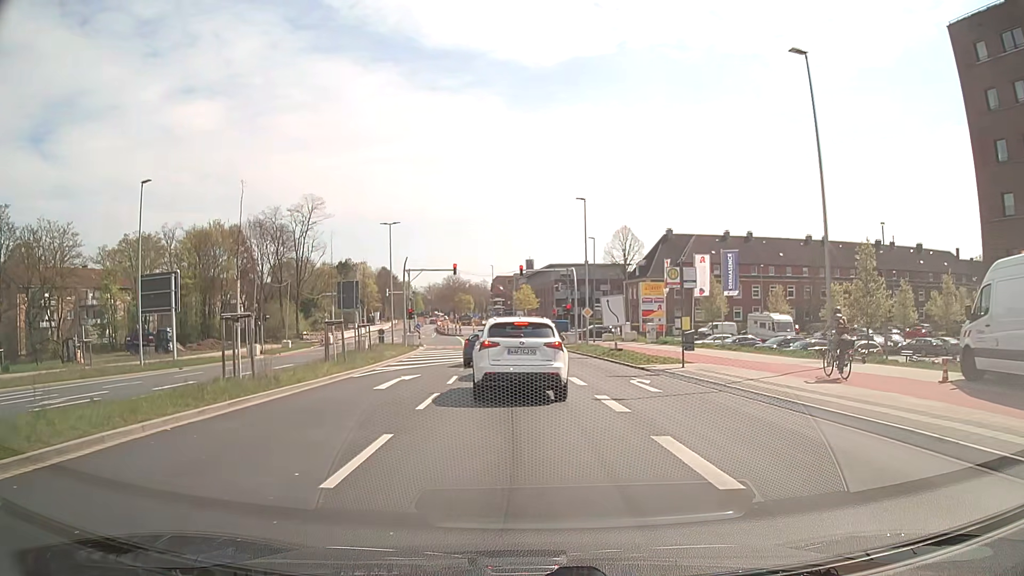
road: secondary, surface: asphalt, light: Day
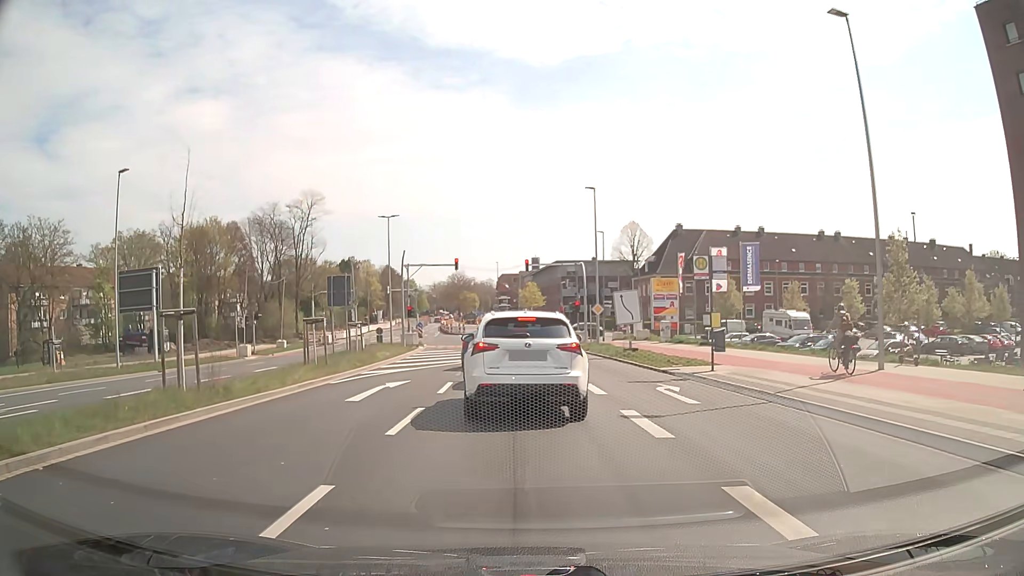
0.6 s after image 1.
(0.0, +2.9) m; -1°
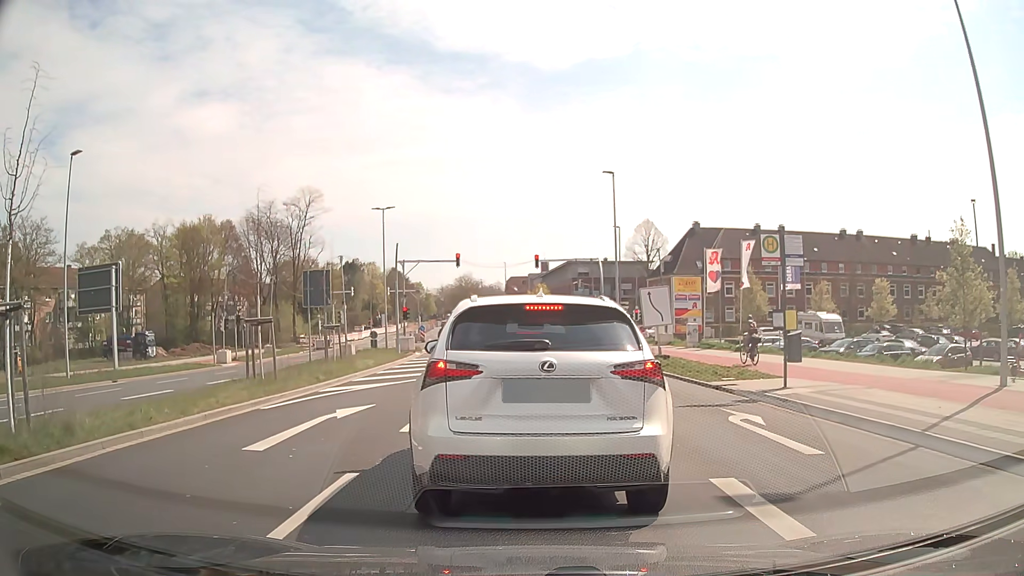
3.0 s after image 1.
(0.0, +4.8) m; 0°
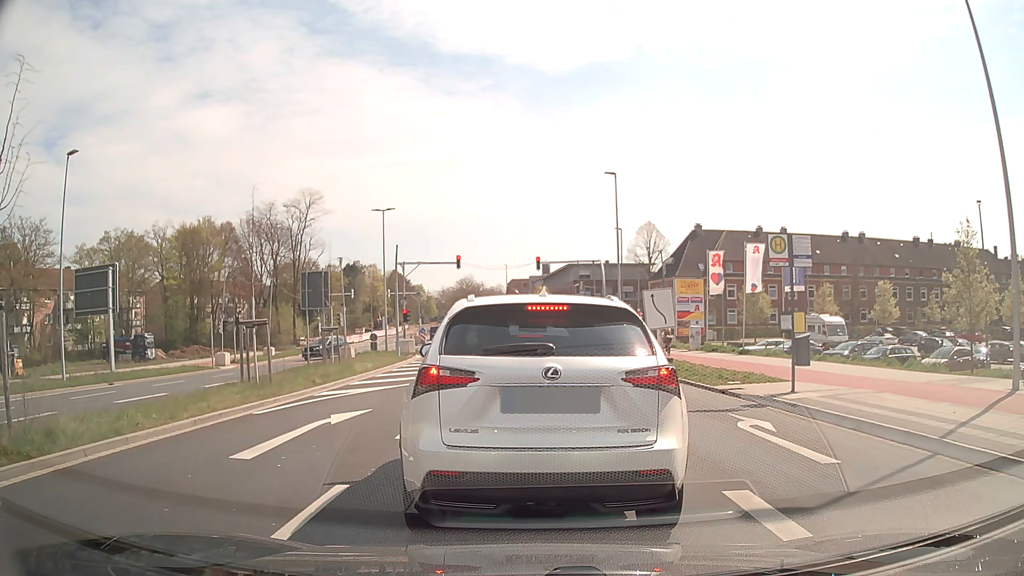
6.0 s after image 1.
(0.0, +0.5) m; 0°
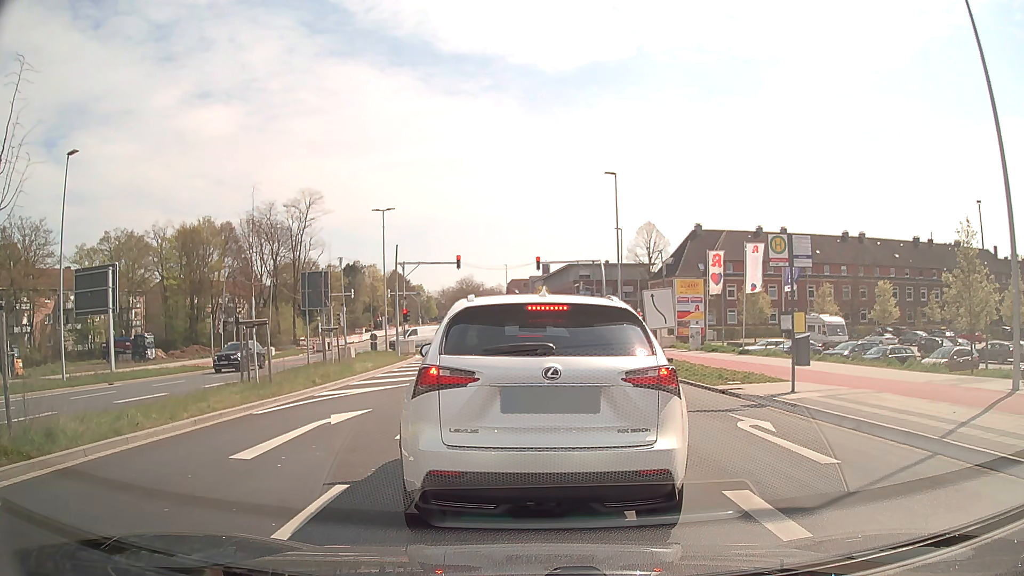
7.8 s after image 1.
(0.0, 0.0) m; 0°
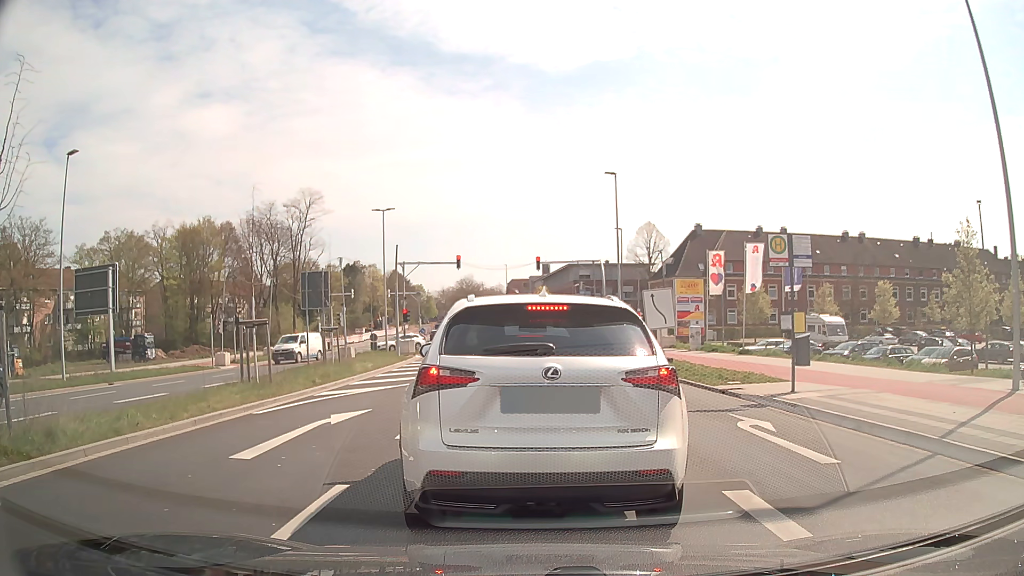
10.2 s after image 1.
(0.0, 0.0) m; 0°
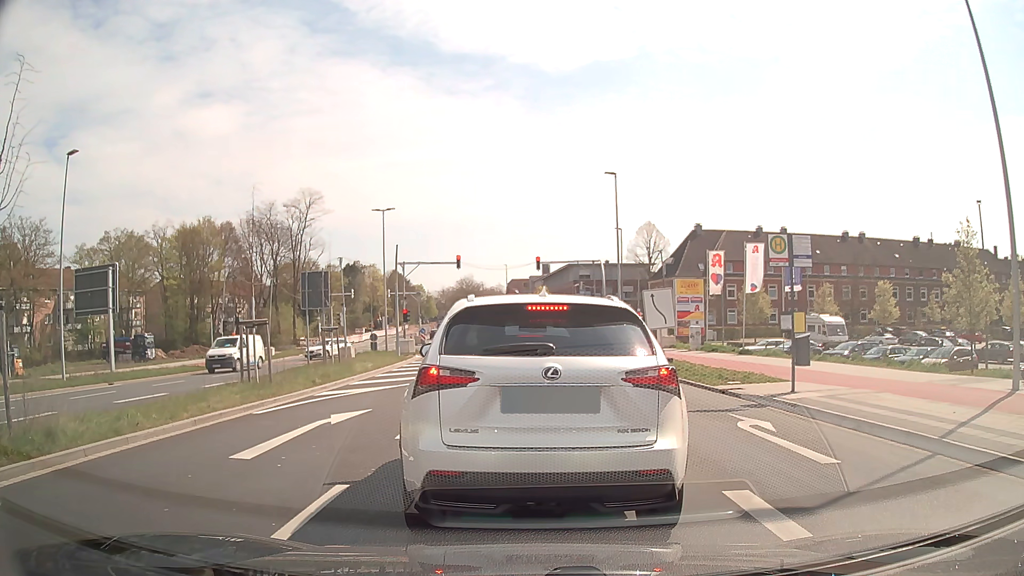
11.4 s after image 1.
(0.0, 0.0) m; 0°
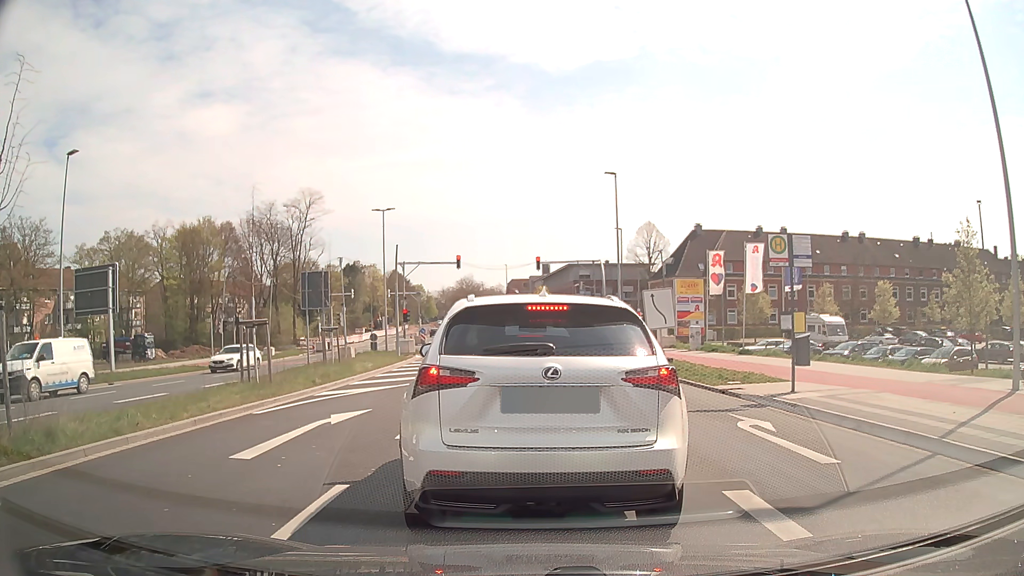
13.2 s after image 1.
(0.0, 0.0) m; 0°
(0, +10) (0, +20) (-1, +30) (-2, +40) (-3, +50) (-5, +60) (-8, +69) (-10, +79) (-12, +89) (-13, +99) m
